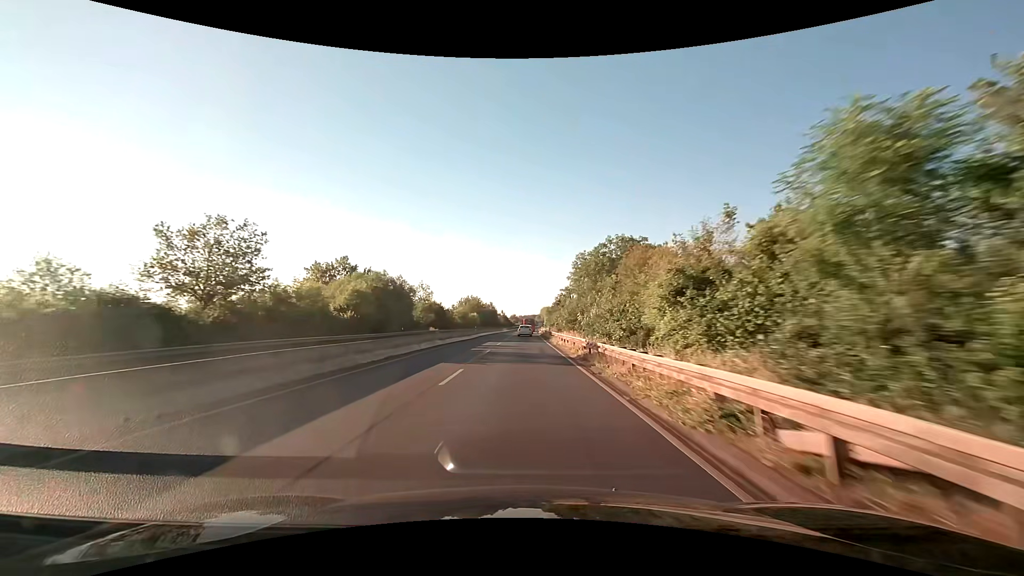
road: trunk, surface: asphalt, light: Day
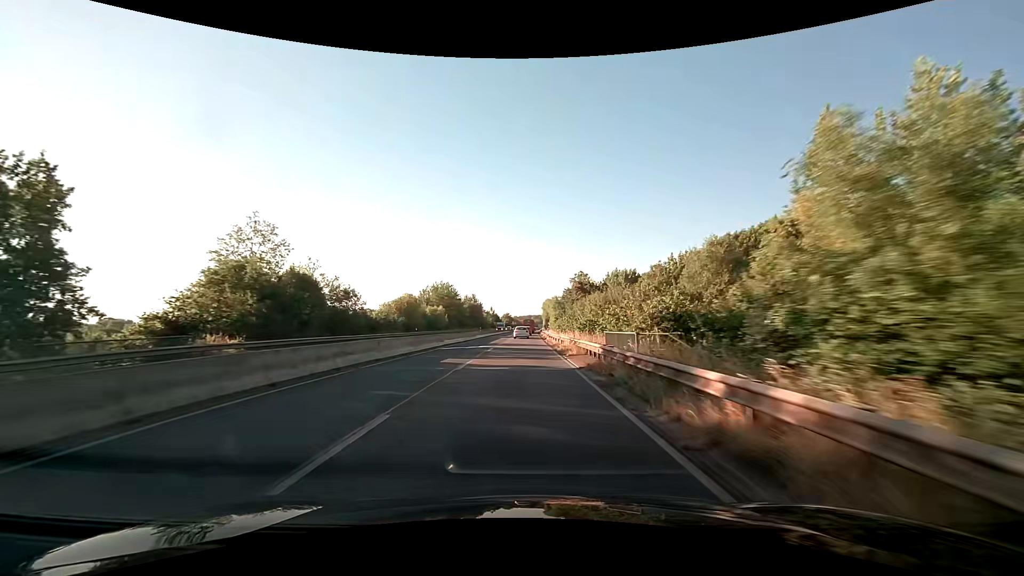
(+0.4, +55.9) m; +1°
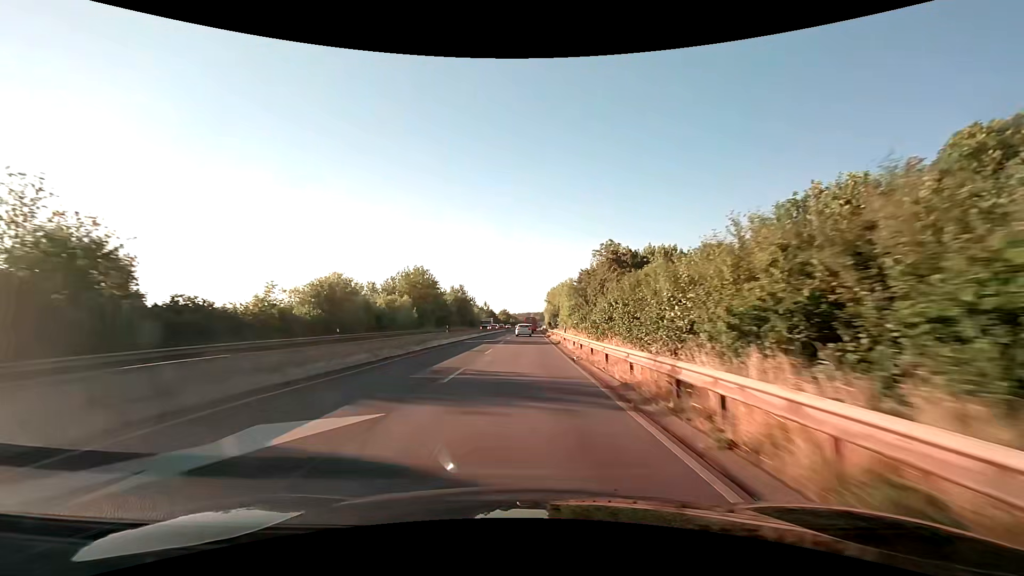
(0.0, +27.5) m; 0°
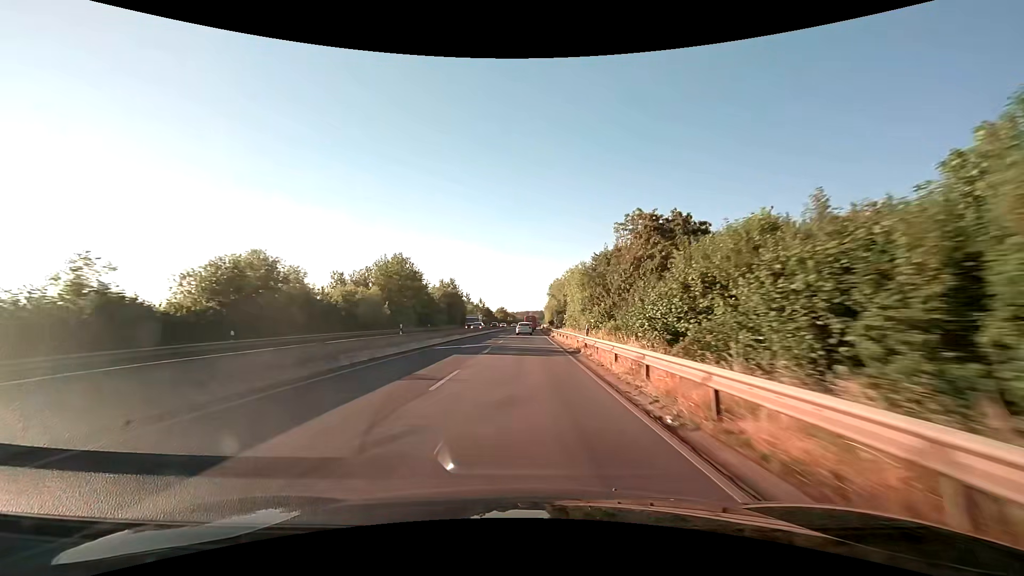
(+0.1, +13.7) m; 0°
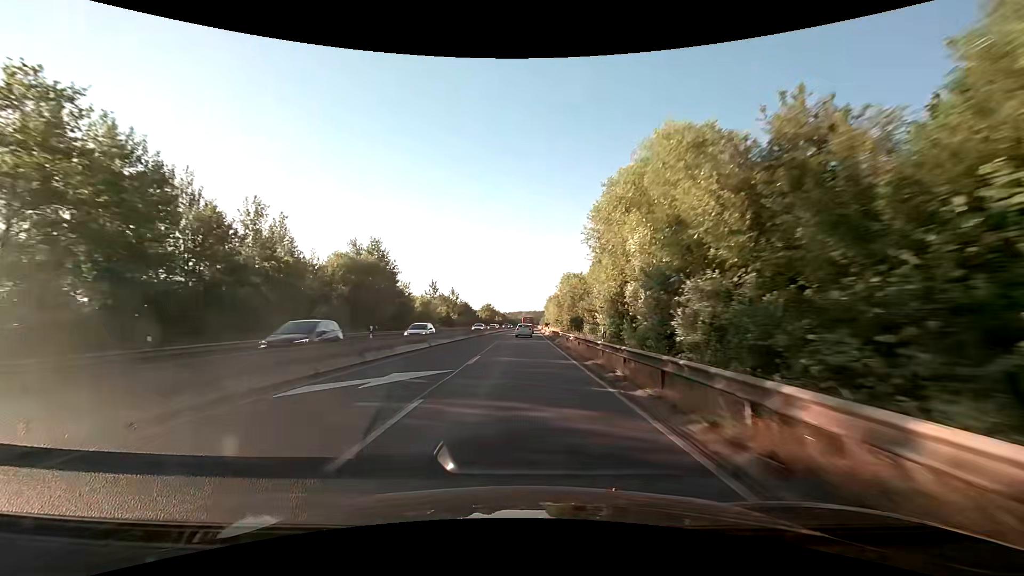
(+0.3, +53.2) m; +1°
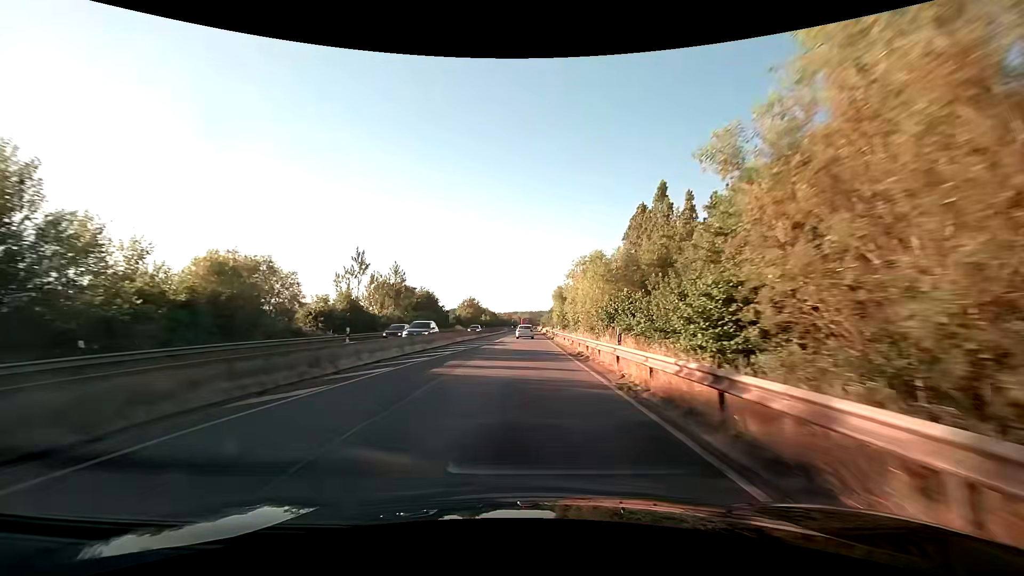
(+0.3, +51.2) m; +1°
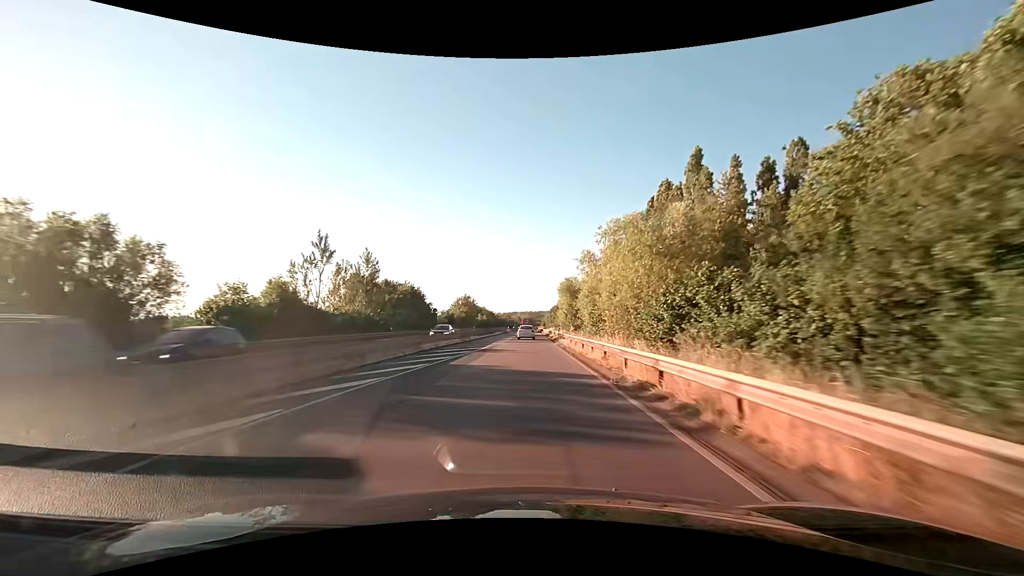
(0.0, +12.7) m; 0°
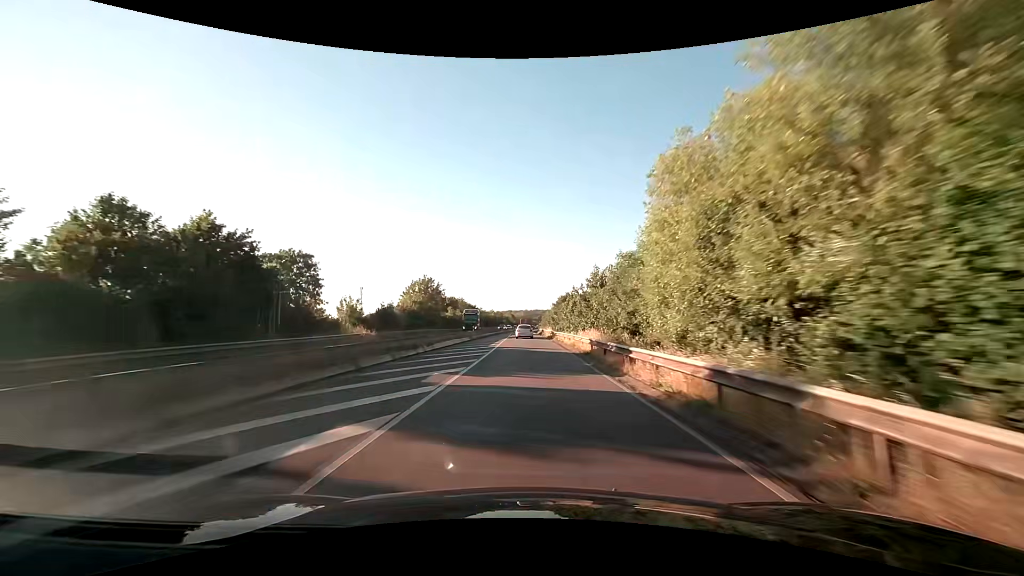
(+0.2, +50.9) m; 0°
(0, +10) (0, +20) (0, +30) (0, +40) (0, +50) (0, +60) (0, +70) (0, +80) (+1, +90) (+1, +100) m
